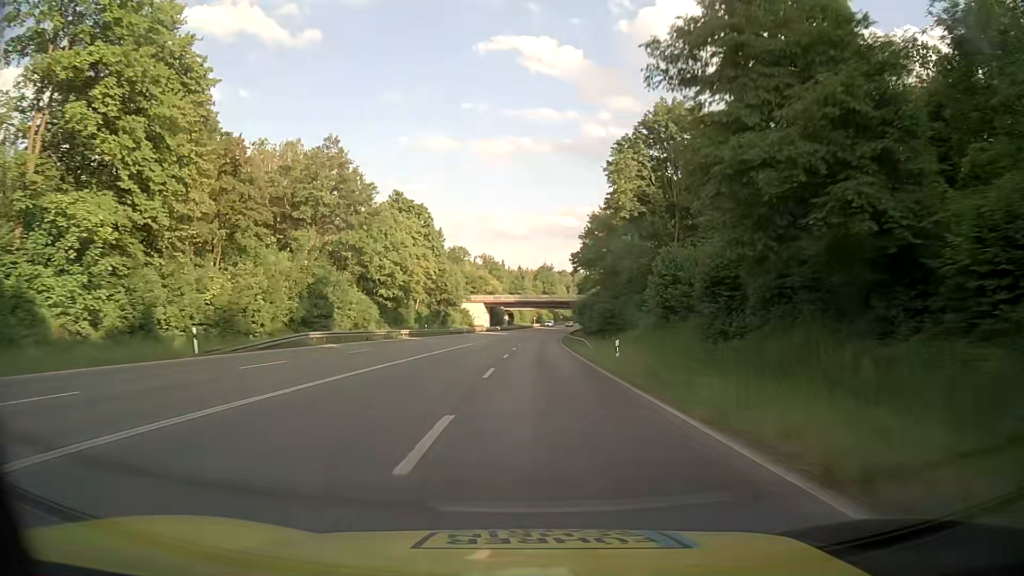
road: secondary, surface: asphalt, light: Day
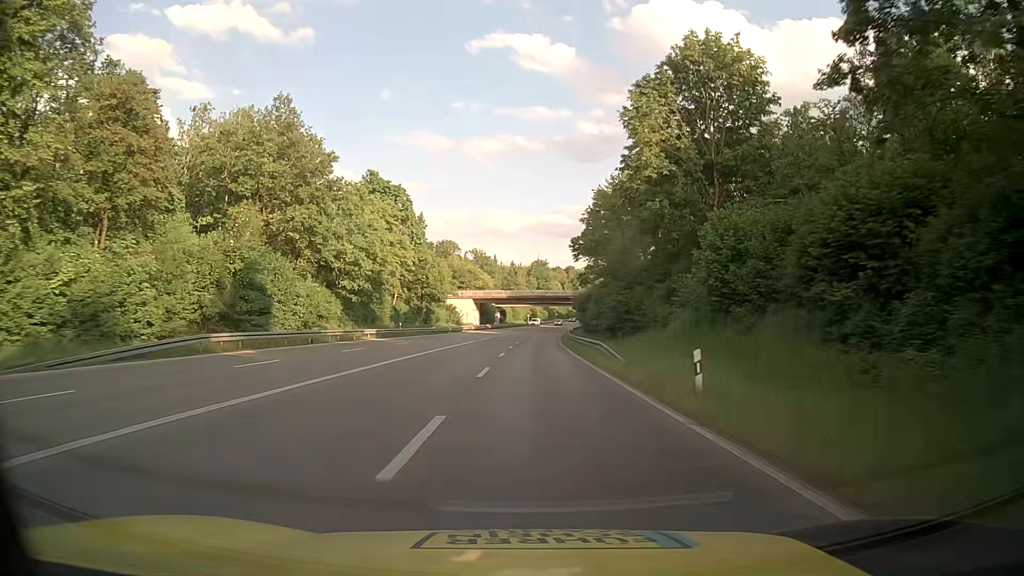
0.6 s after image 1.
(+0.1, +12.2) m; 0°
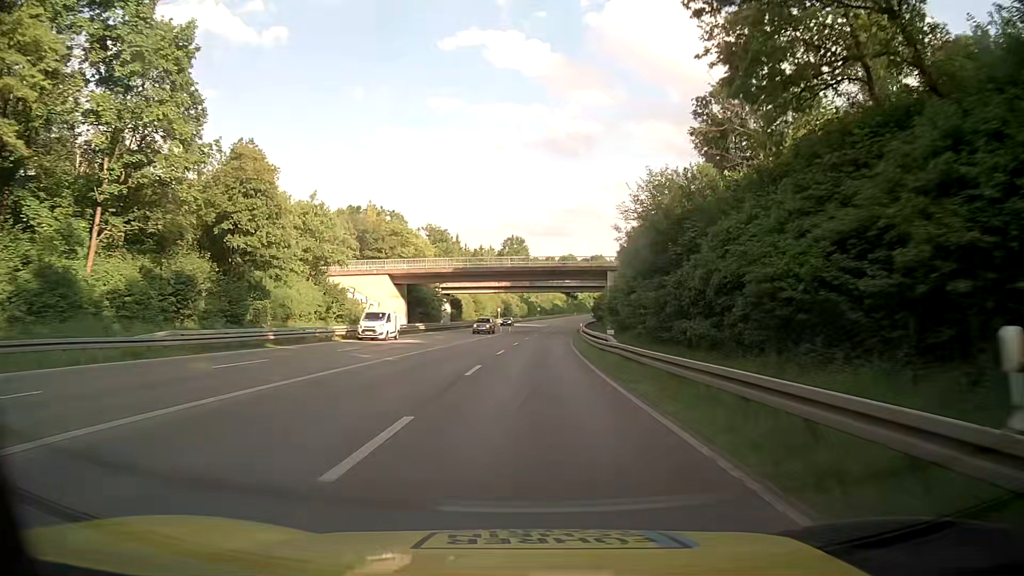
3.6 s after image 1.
(+1.4, +60.6) m; +3°
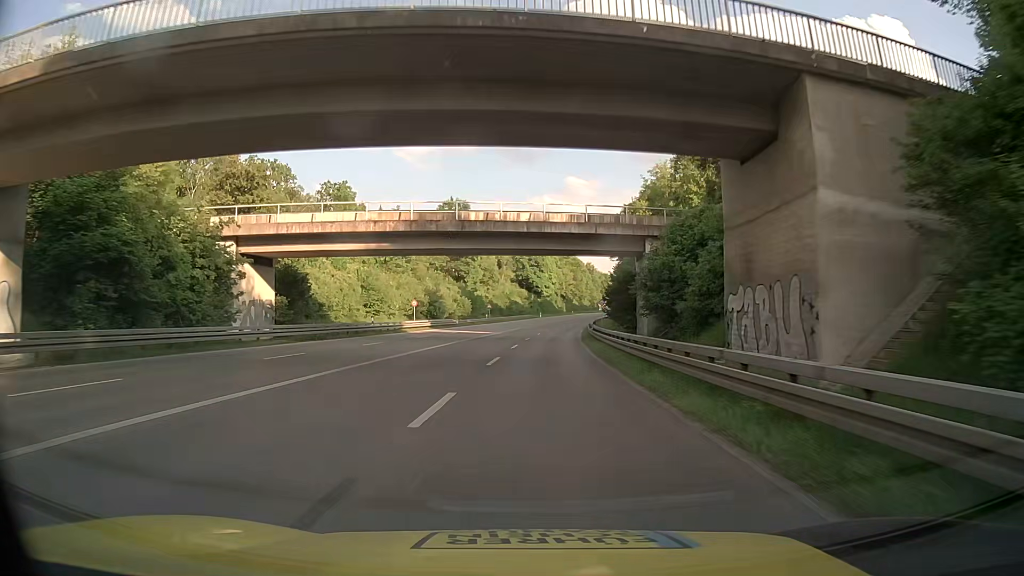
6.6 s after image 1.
(+1.3, +56.7) m; +4°
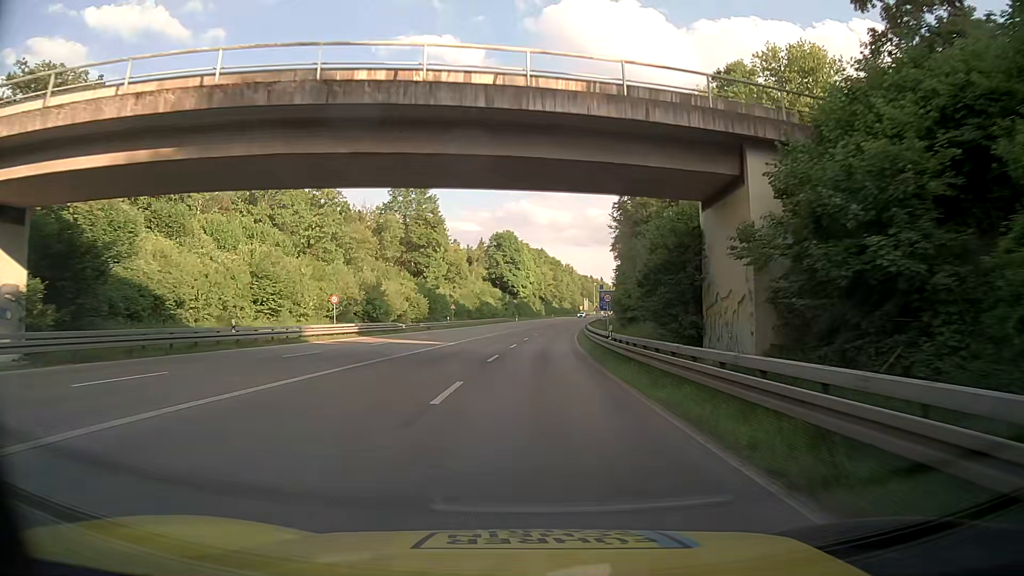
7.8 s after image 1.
(+0.3, +21.3) m; +2°
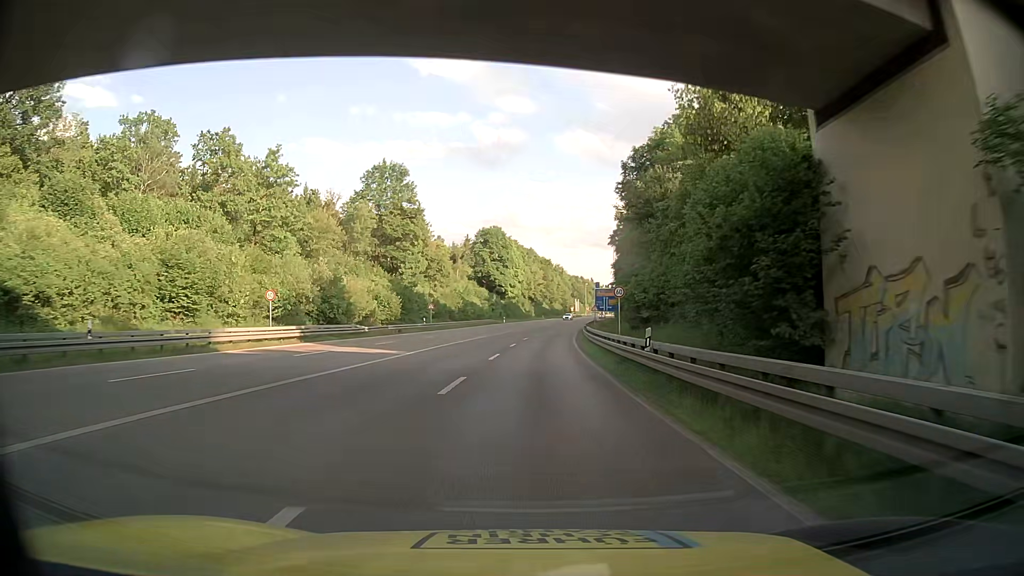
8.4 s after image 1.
(0.0, +10.4) m; 0°
